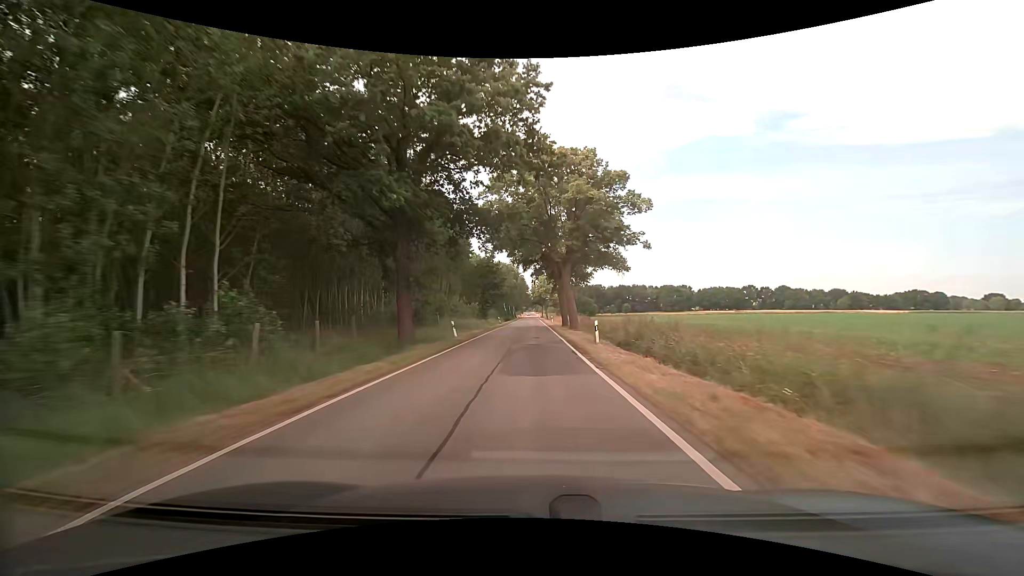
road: tertiary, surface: asphalt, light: Day
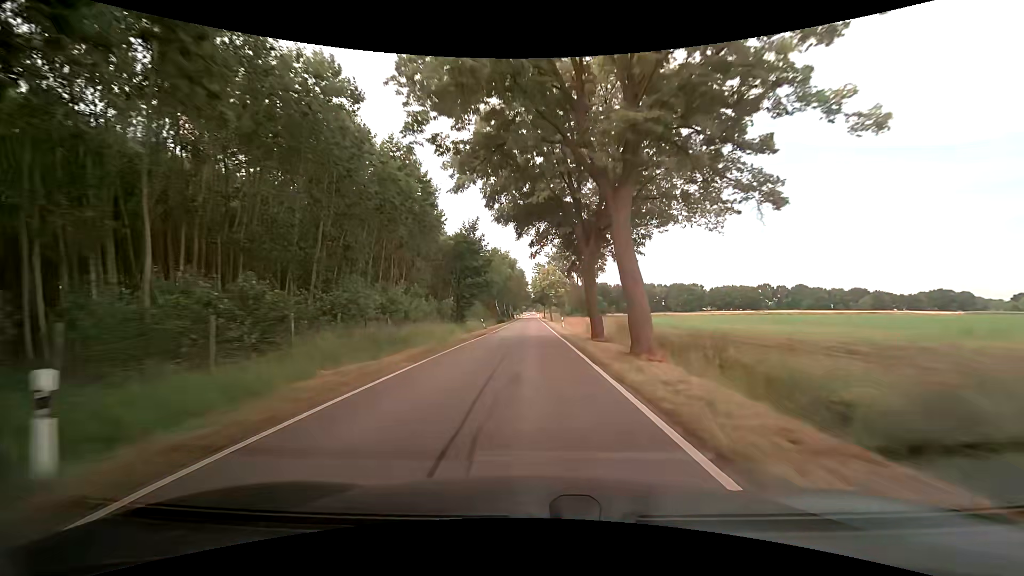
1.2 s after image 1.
(-0.1, +24.2) m; 0°
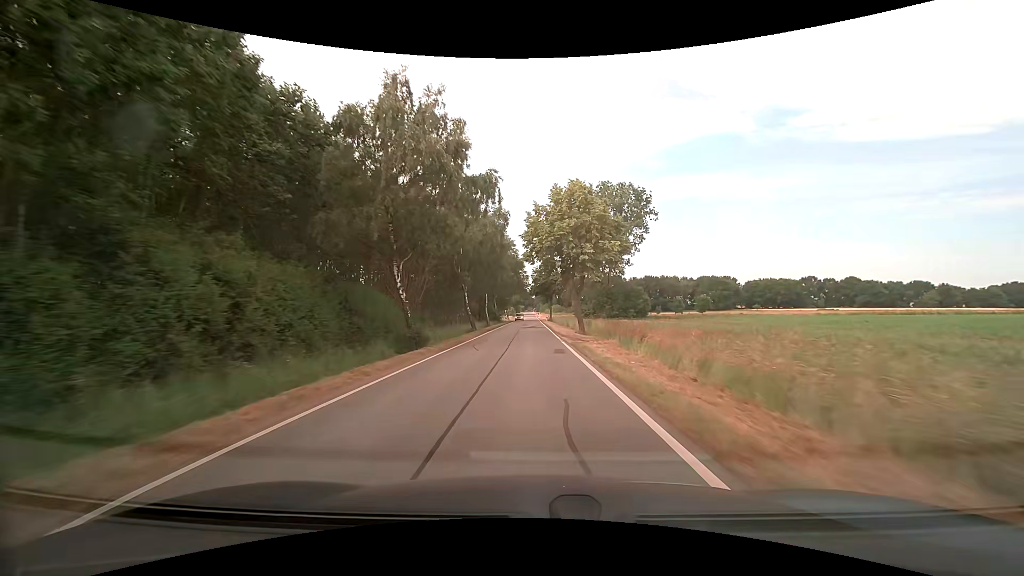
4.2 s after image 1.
(0.0, +59.0) m; 0°
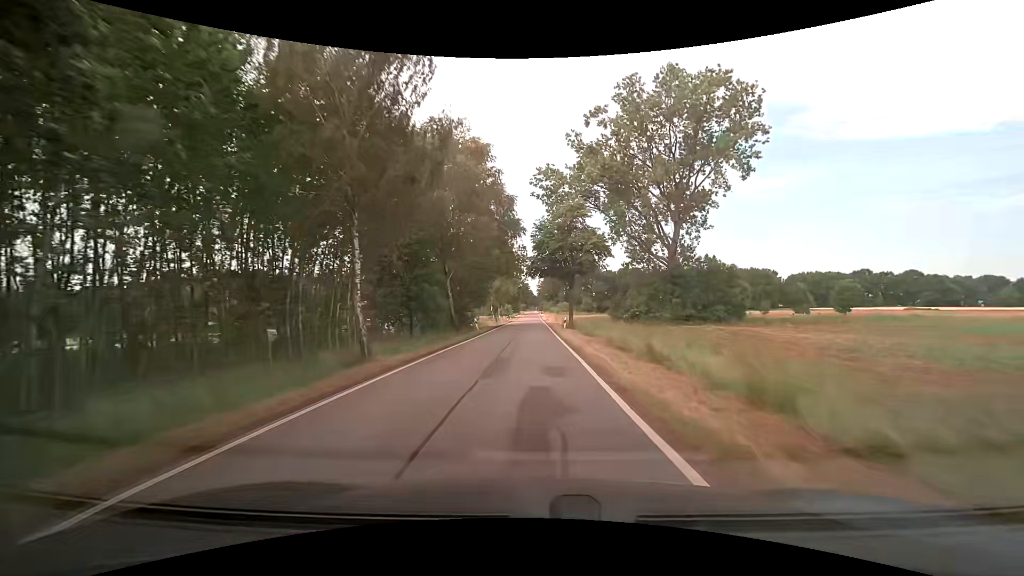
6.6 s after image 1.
(0.0, +45.8) m; 0°
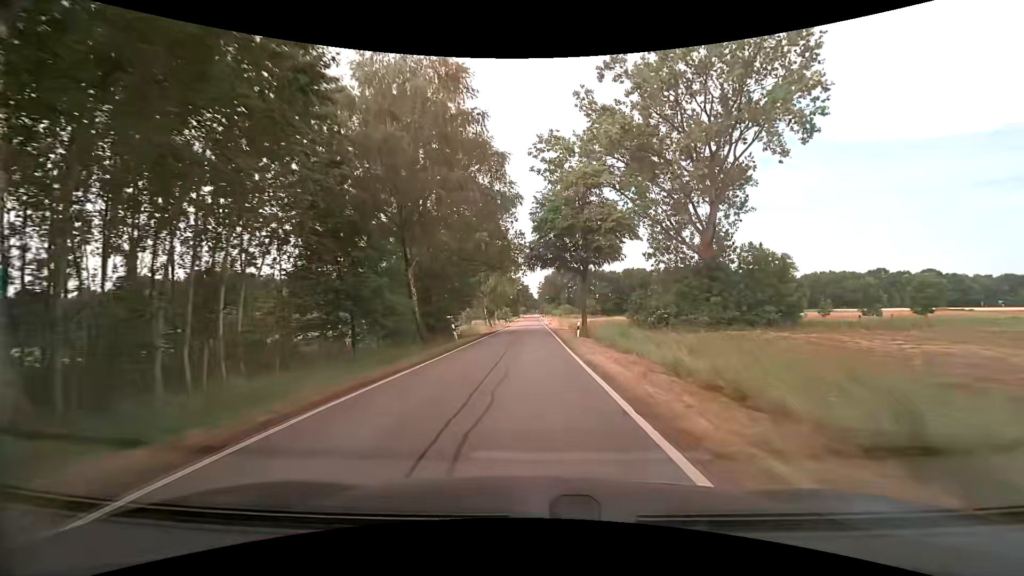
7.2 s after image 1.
(0.0, +11.2) m; 0°
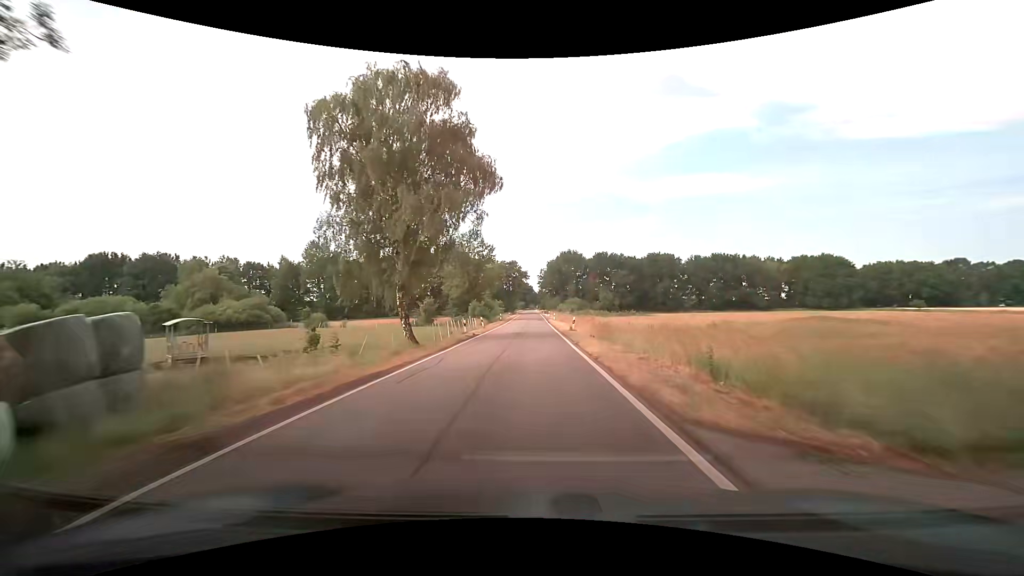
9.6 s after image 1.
(-0.1, +44.2) m; -1°
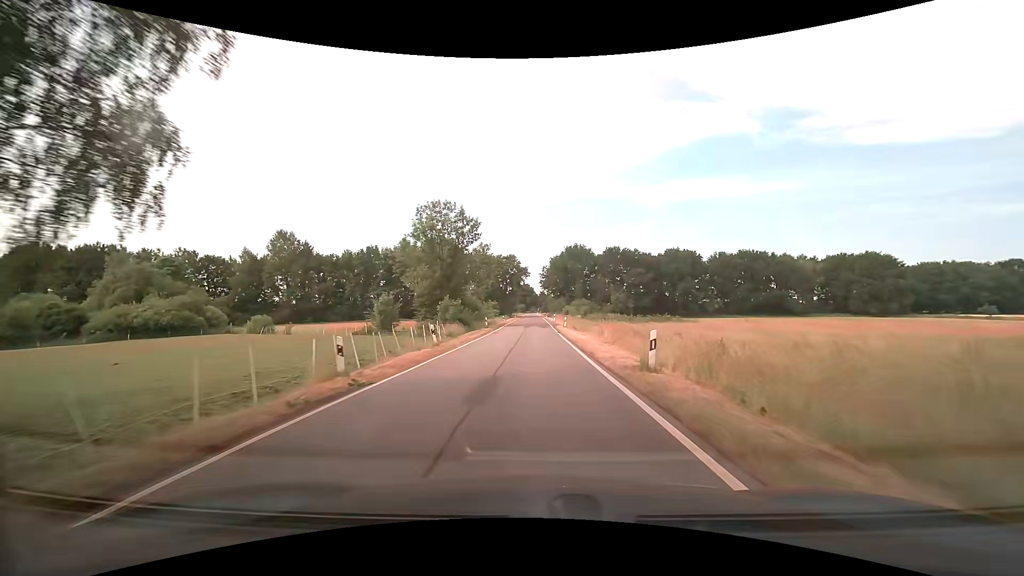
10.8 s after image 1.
(+0.2, +21.8) m; +1°
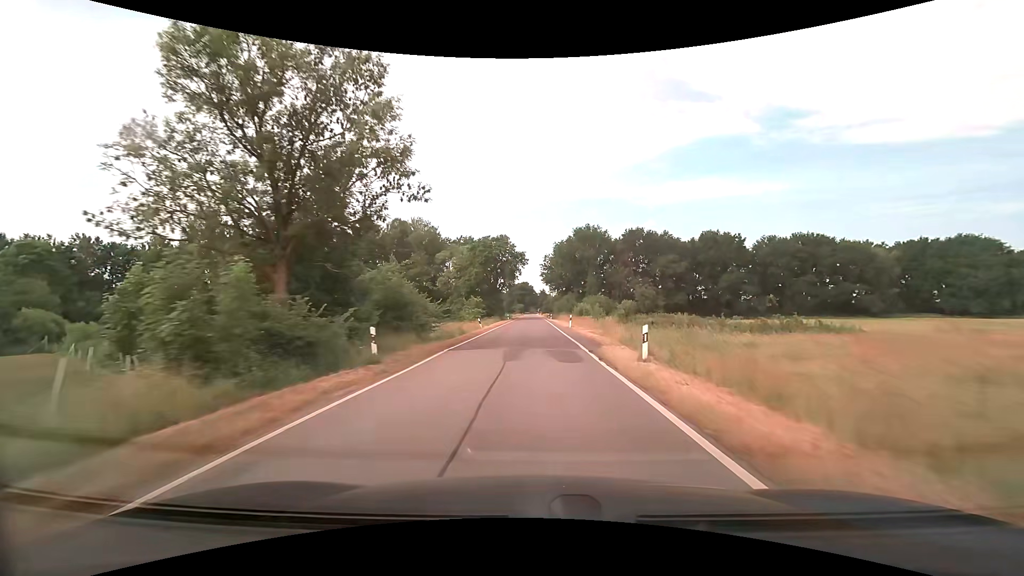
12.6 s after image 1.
(0.0, +32.8) m; 0°
(0, +10) (0, +20) (0, +30) (0, +40) (0, +50) (0, +60) (0, +70) (0, +80) (0, +90) (0, +100) m
